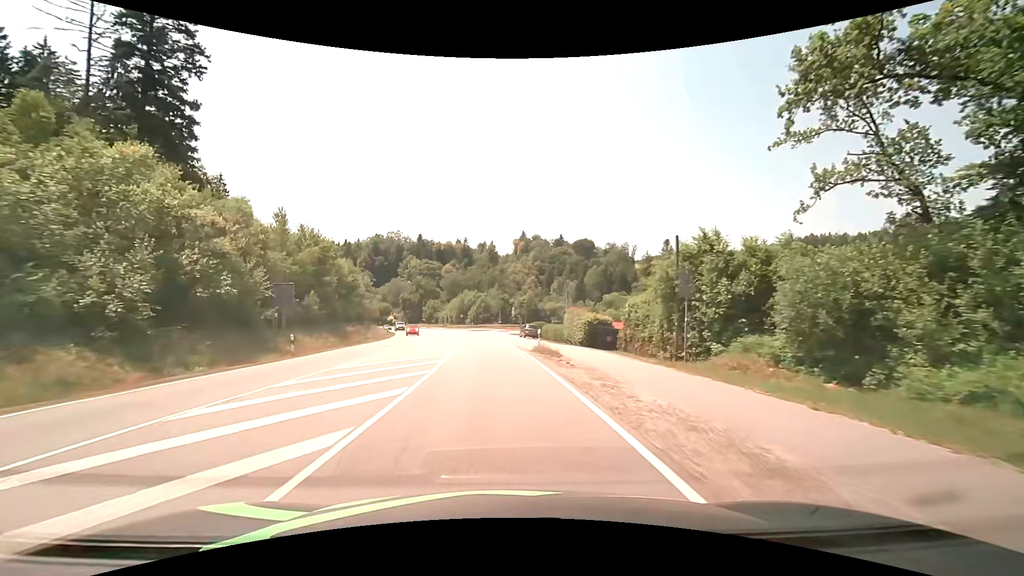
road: secondary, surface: asphalt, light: Day
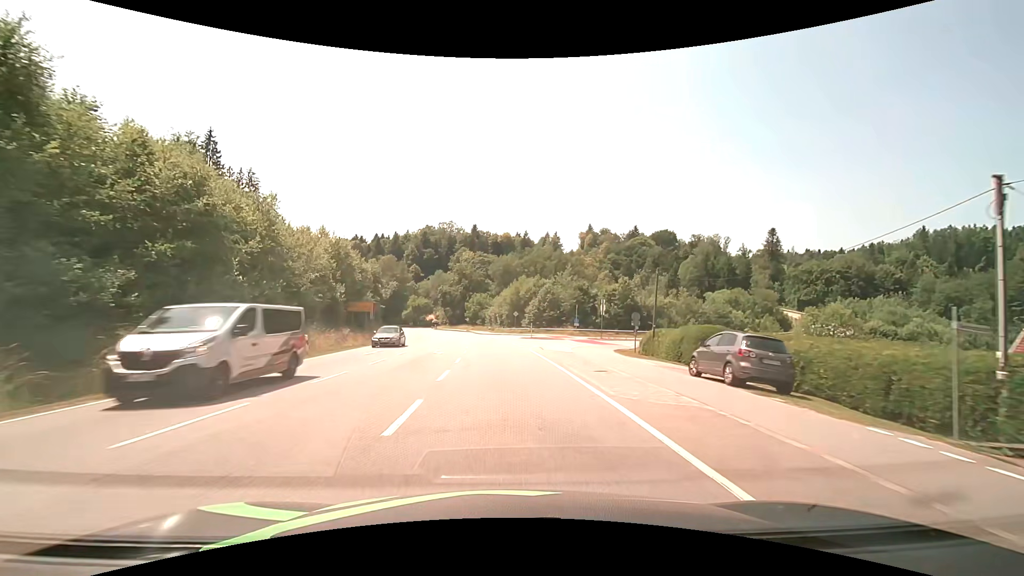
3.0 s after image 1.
(-2.4, +40.8) m; -7°
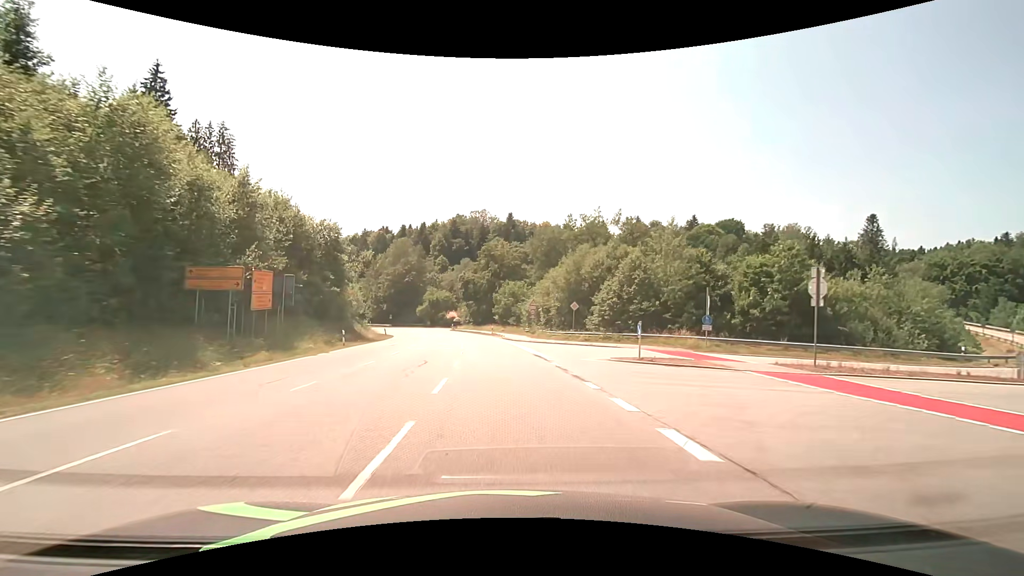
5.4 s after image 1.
(-1.3, +32.5) m; -4°
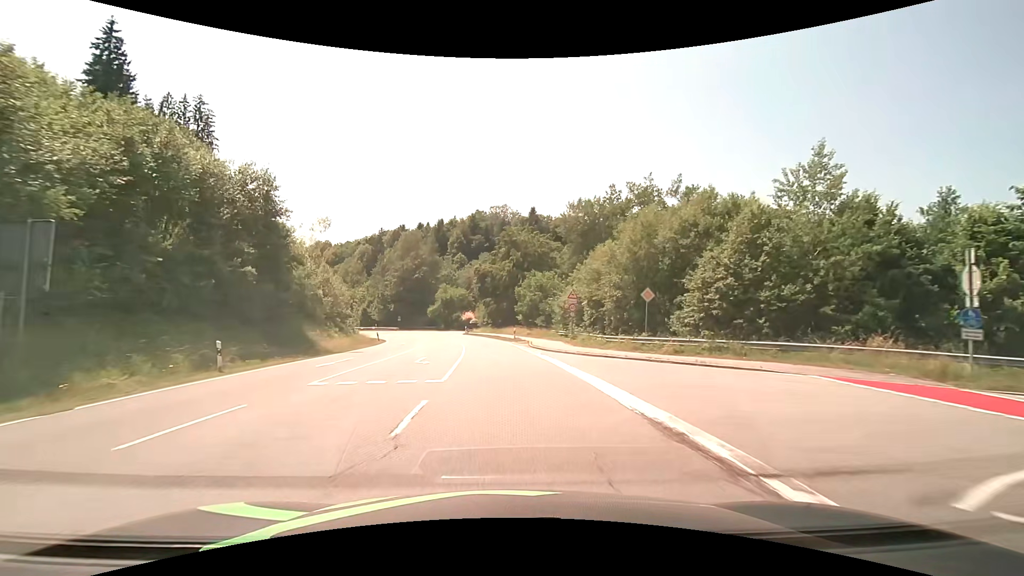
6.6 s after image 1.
(-0.3, +16.3) m; -2°
(0, +10) (-1, +20) (-1, +30) (-2, +40) (-4, +50) (-6, +60) (-9, +69) (-12, +78) (-17, +87) (-22, +96) m
